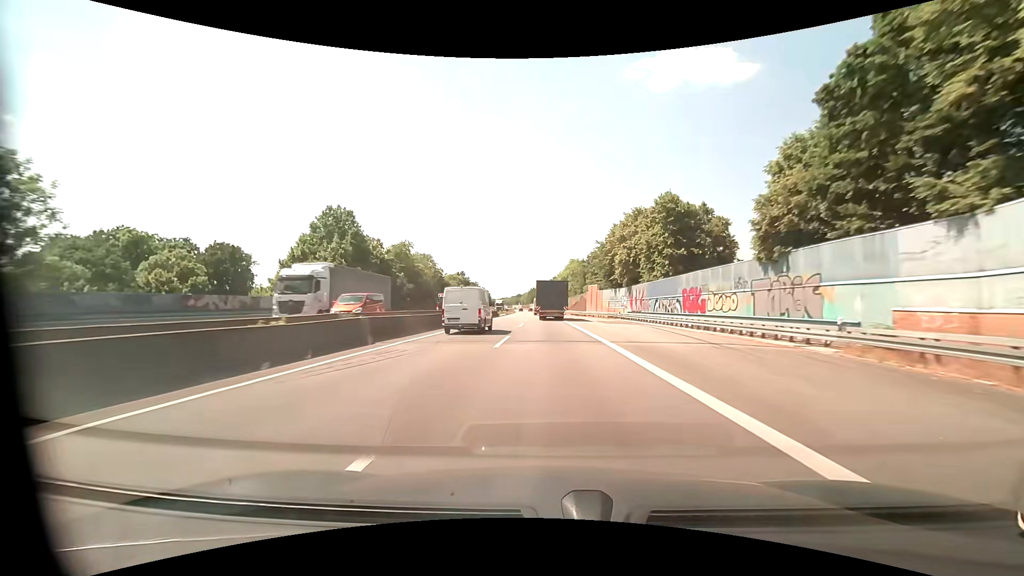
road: motorway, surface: asphalt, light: Day
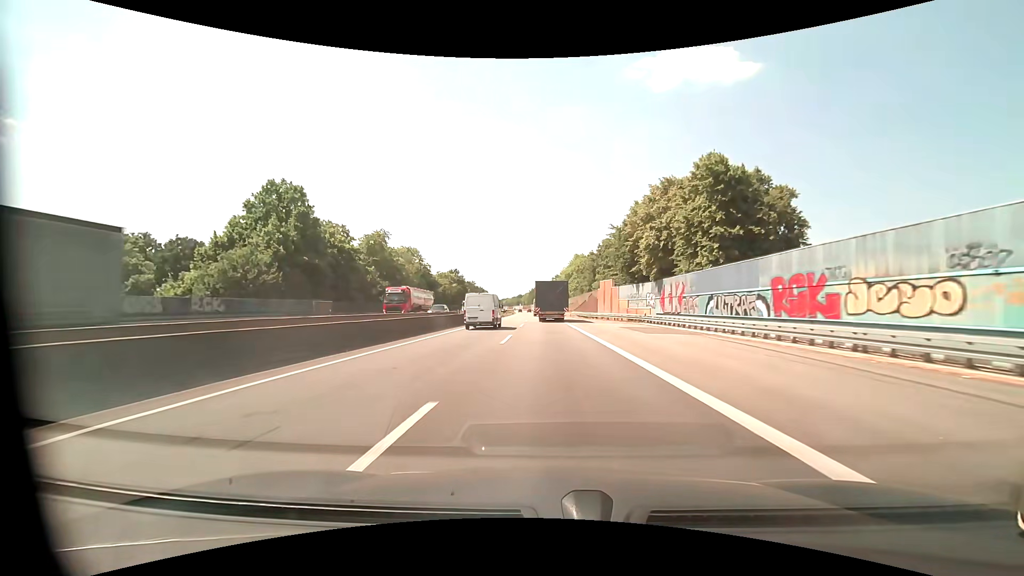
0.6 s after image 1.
(0.0, +15.6) m; 0°
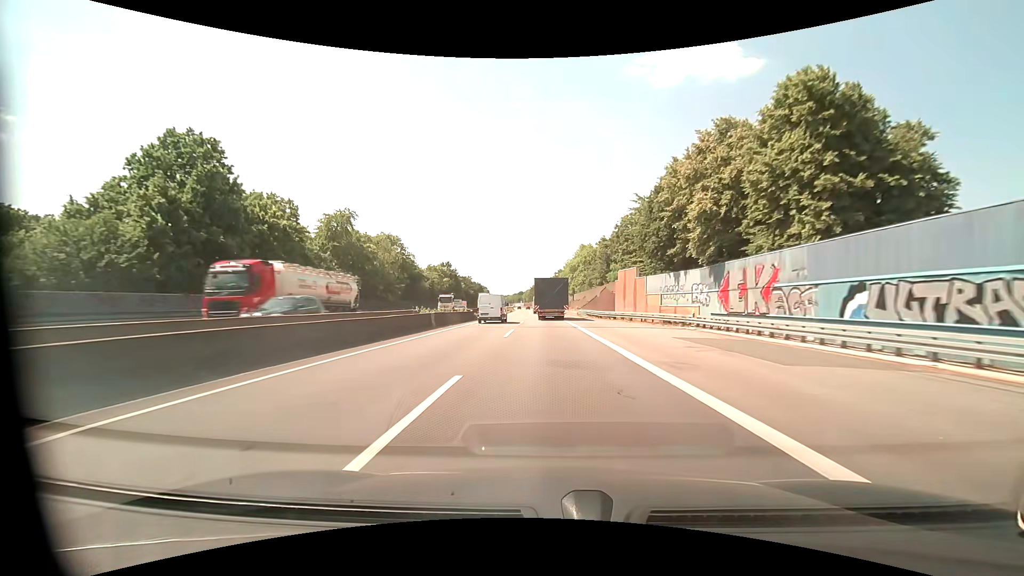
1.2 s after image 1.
(0.0, +15.5) m; 0°
